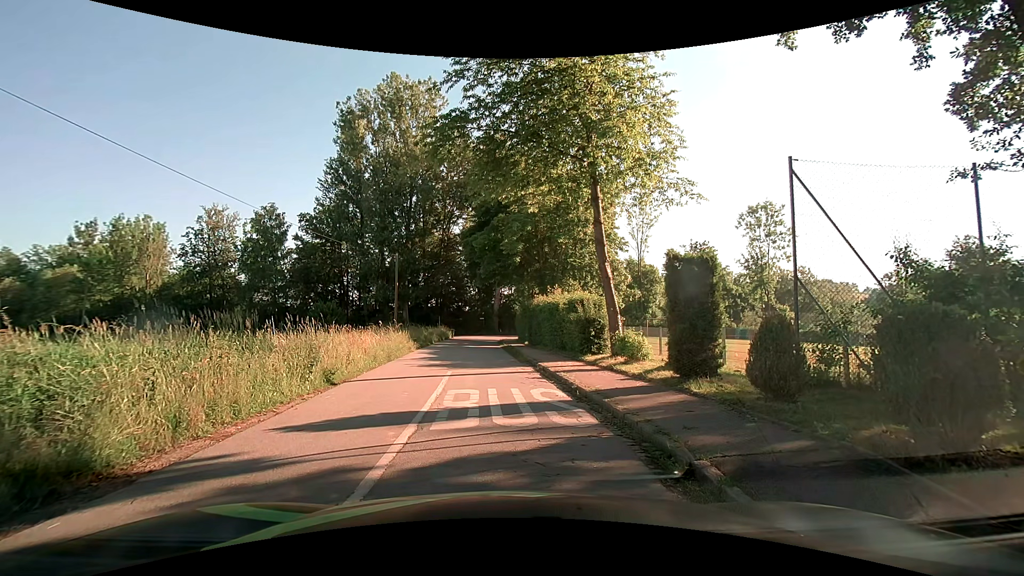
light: Day
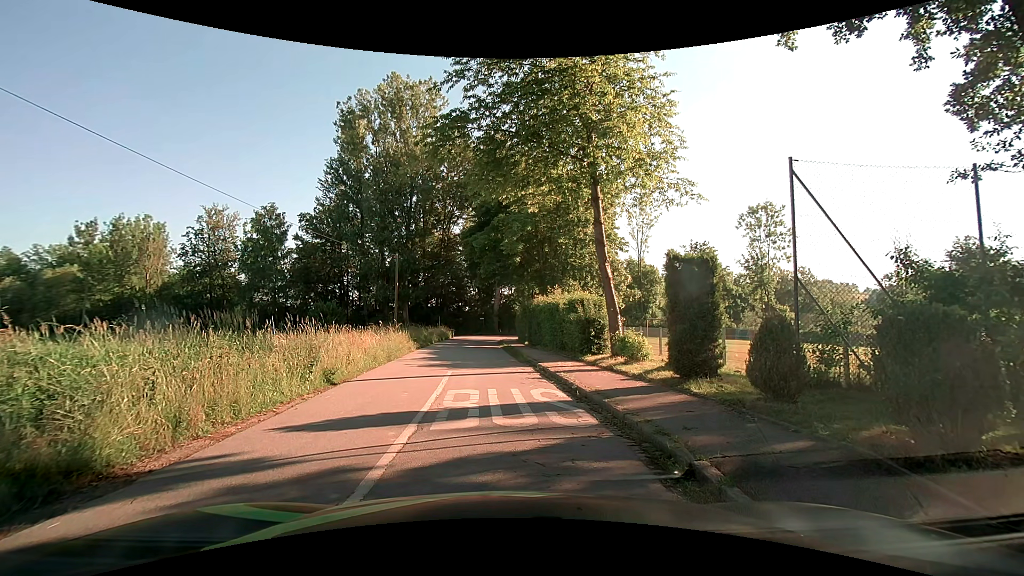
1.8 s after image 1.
(0.0, 0.0) m; 0°
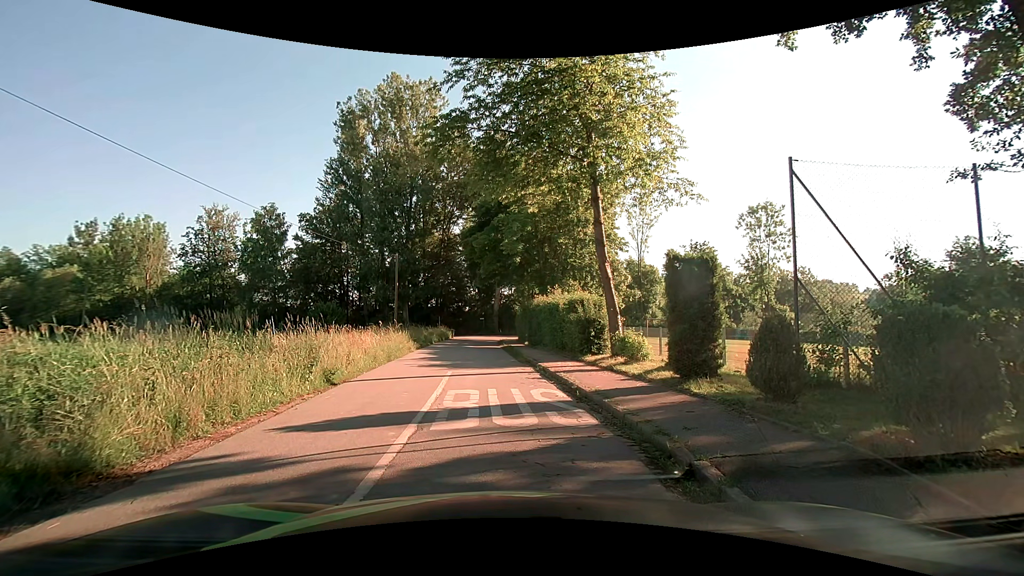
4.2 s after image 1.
(0.0, 0.0) m; 0°
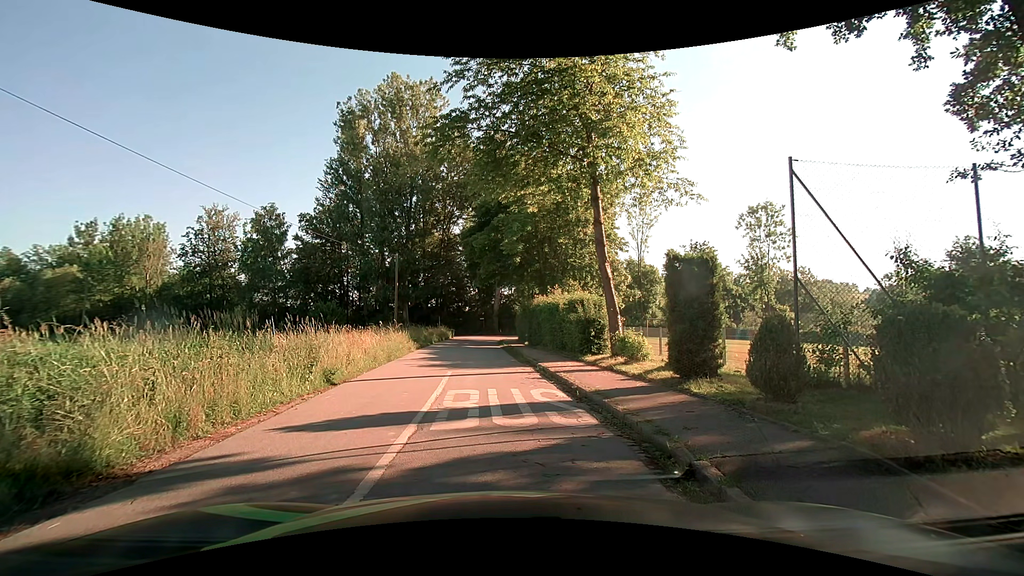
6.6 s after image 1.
(0.0, 0.0) m; 0°
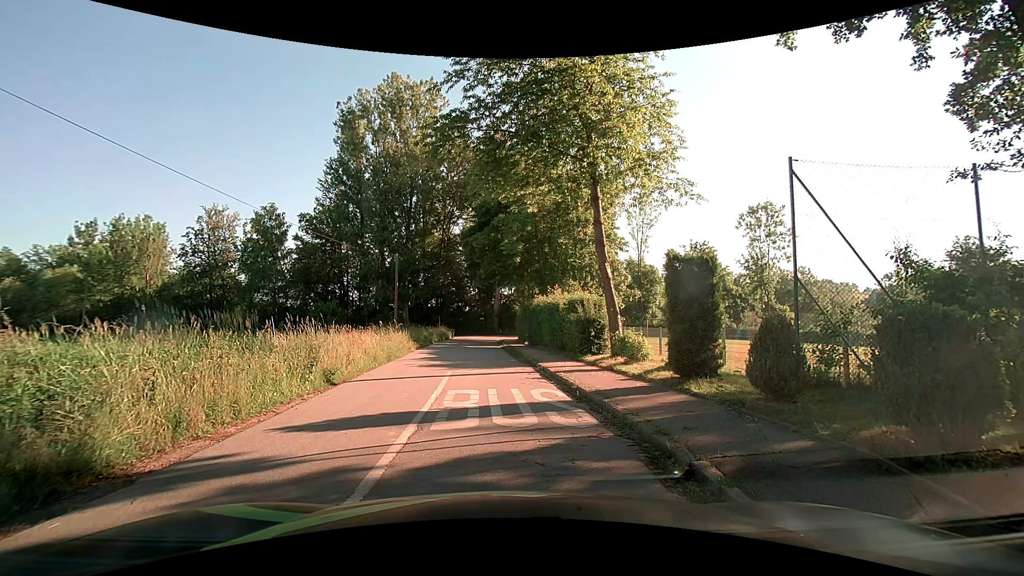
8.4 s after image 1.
(0.0, 0.0) m; 0°
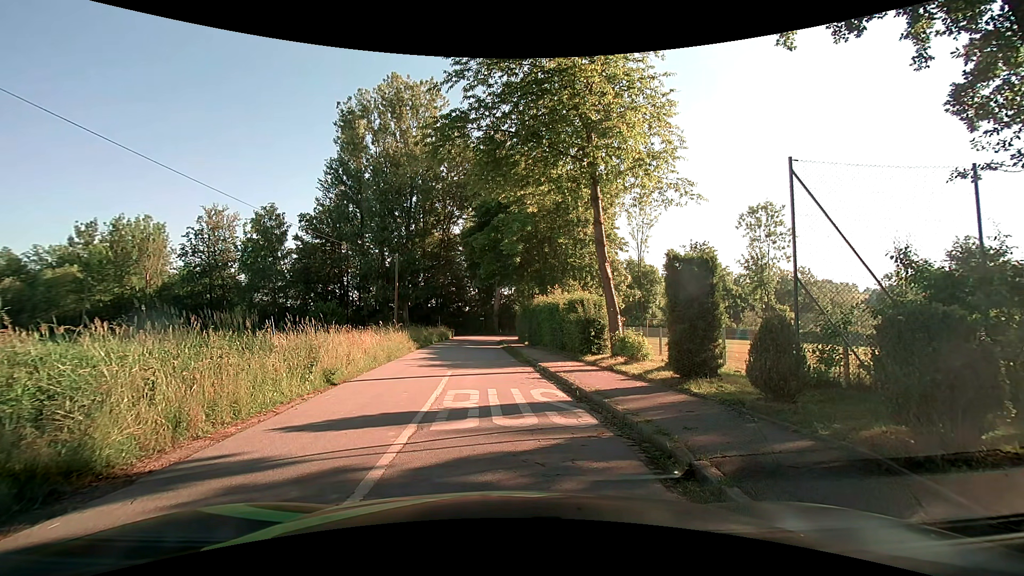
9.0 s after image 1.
(0.0, 0.0) m; 0°
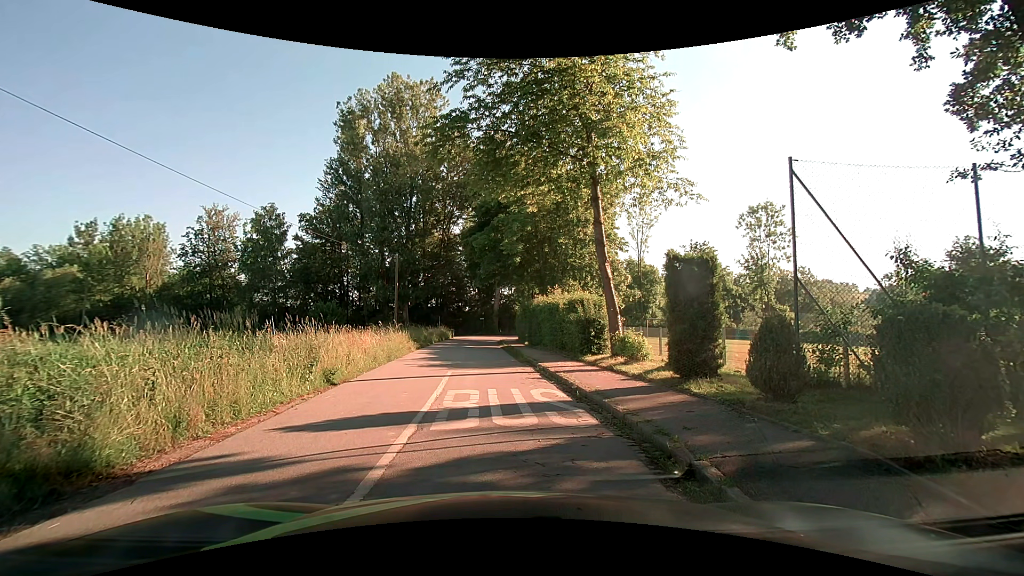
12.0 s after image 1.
(0.0, 0.0) m; 0°
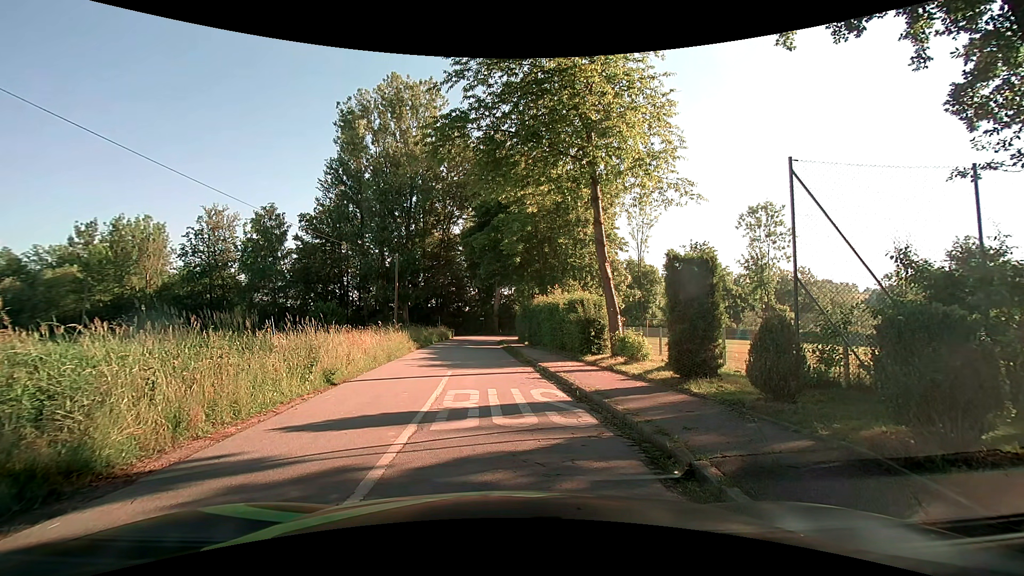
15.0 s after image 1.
(0.0, 0.0) m; 0°
